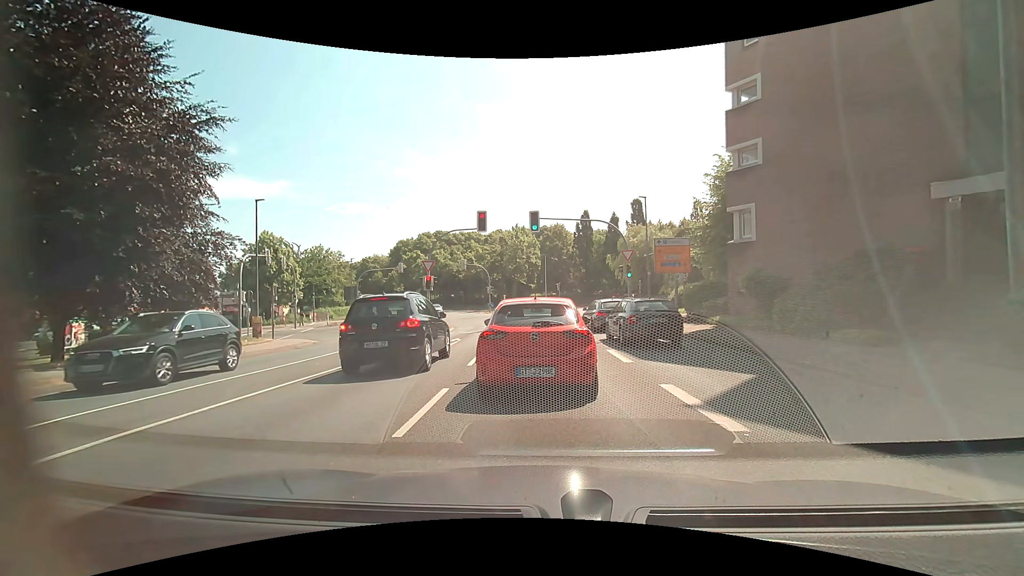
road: unclassified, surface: asphalt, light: Day
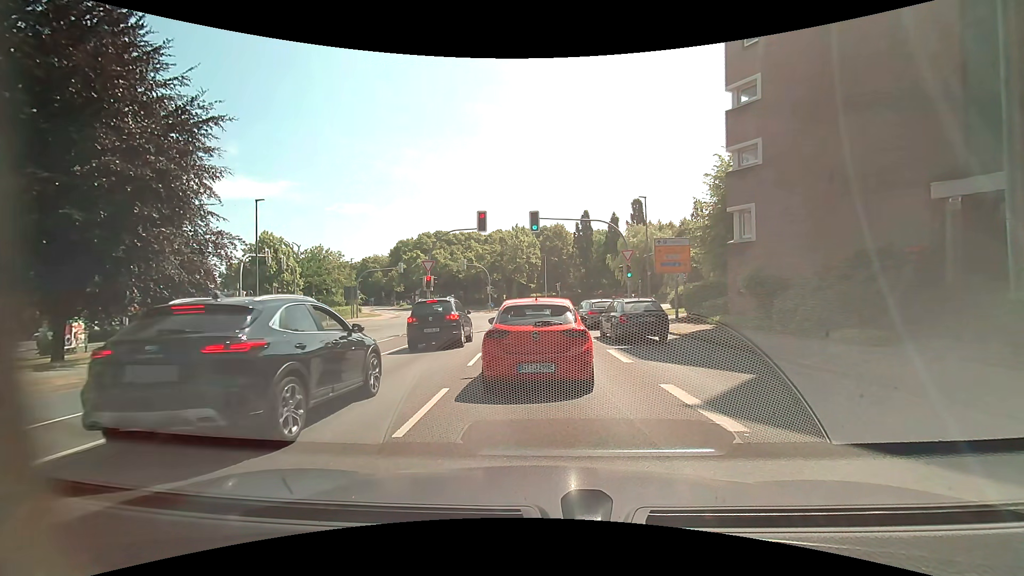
(0.0, 0.0) m; 0°
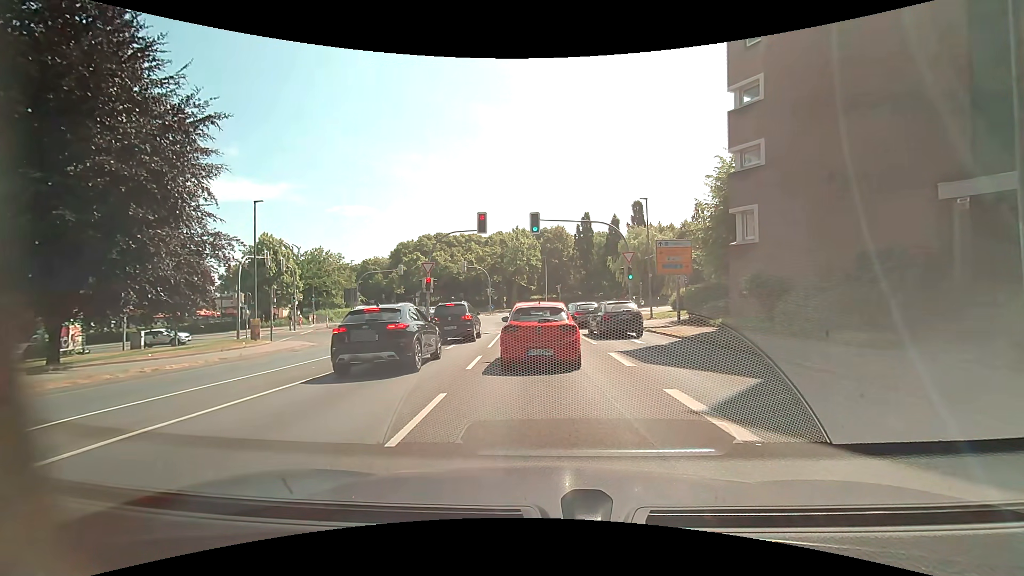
(0.0, +0.3) m; 0°
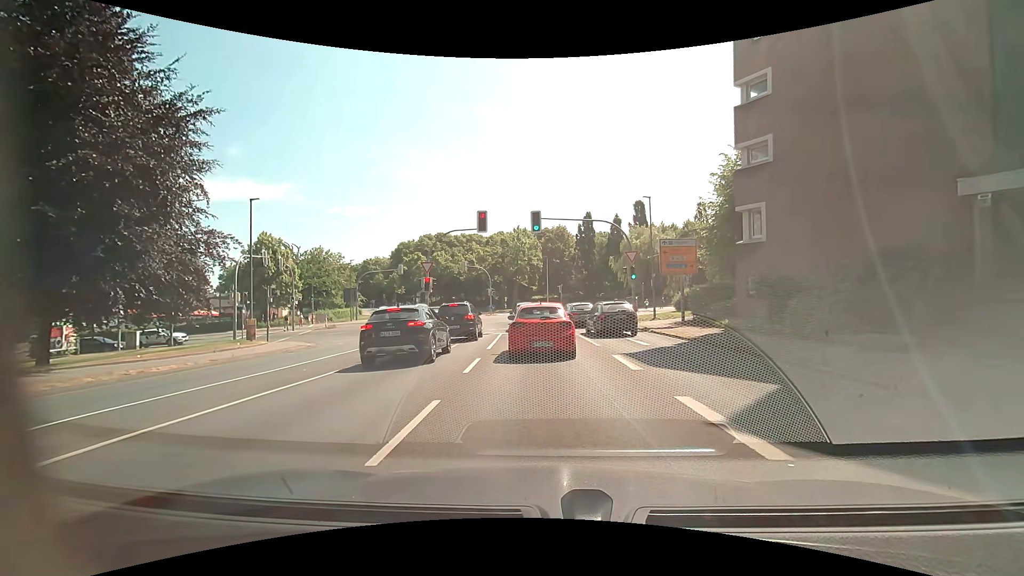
(0.0, +0.6) m; 0°
